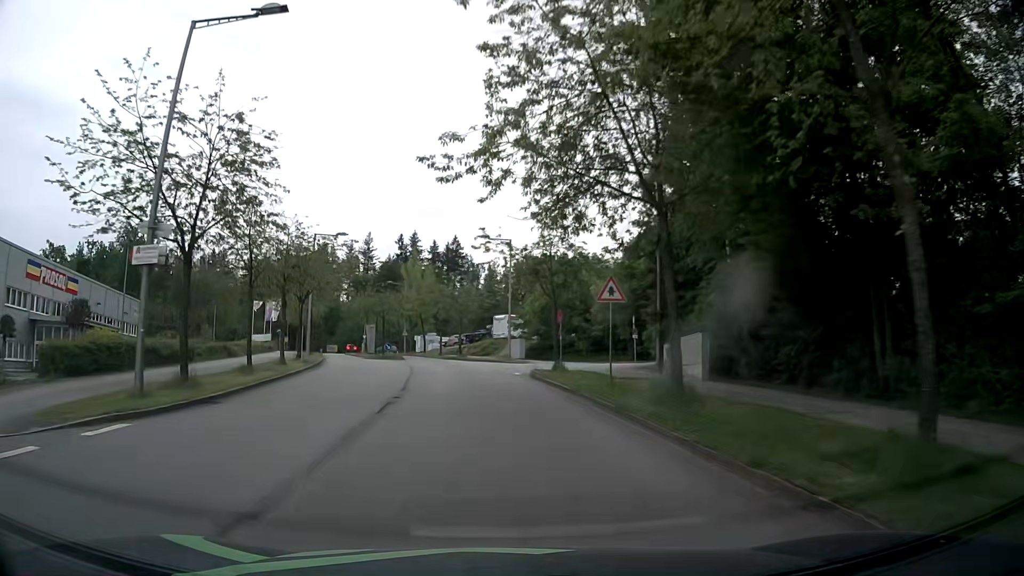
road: residential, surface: asphalt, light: Day
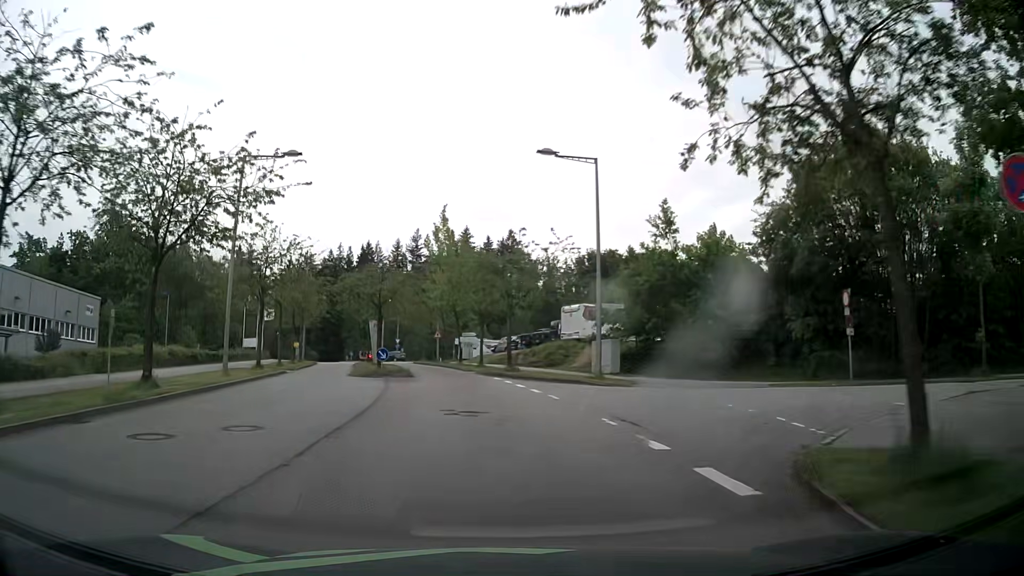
(-1.0, +23.0) m; -5°
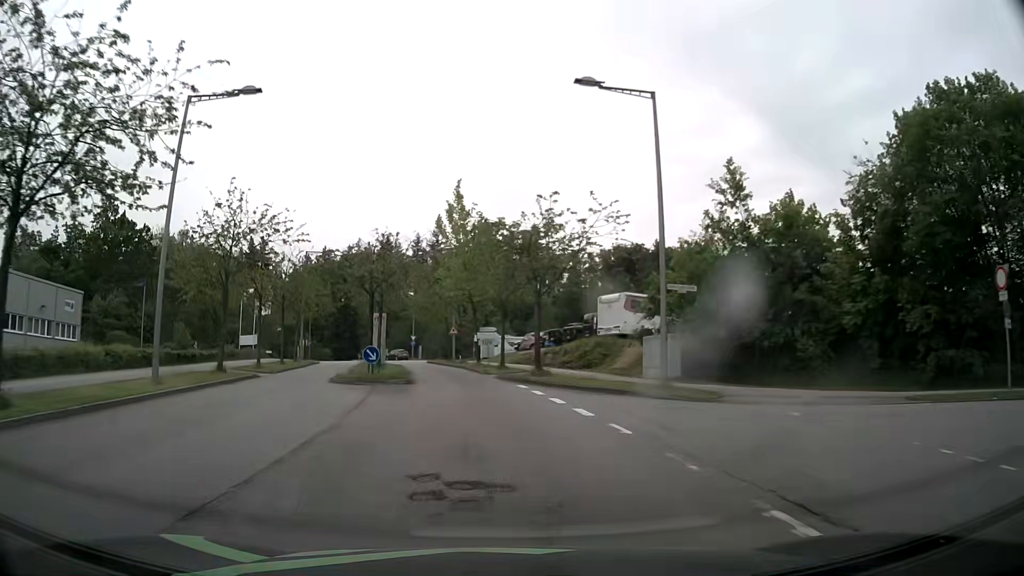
(-0.1, +7.4) m; -2°
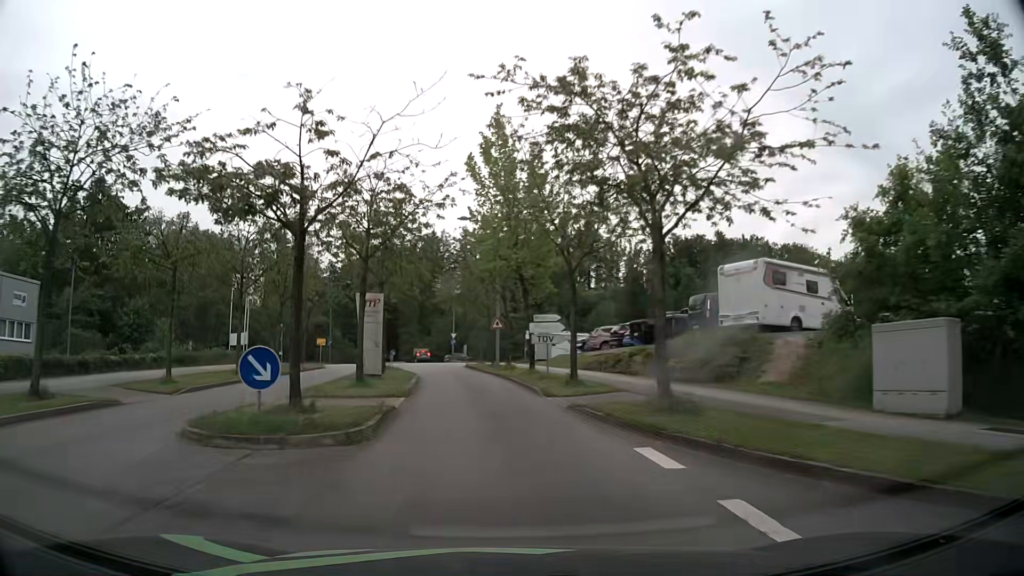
(-0.5, +14.5) m; -4°
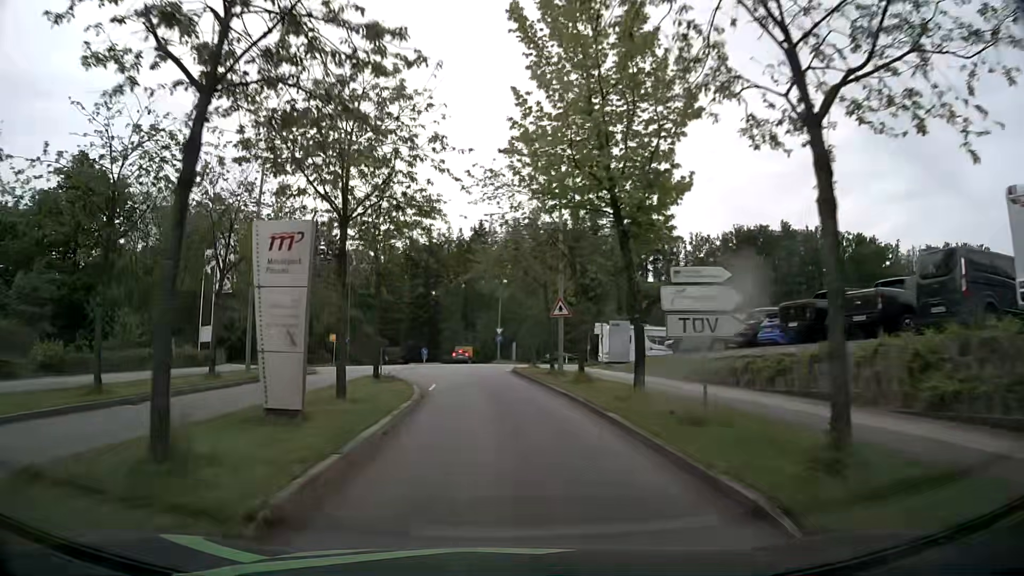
(-0.7, +14.1) m; -5°
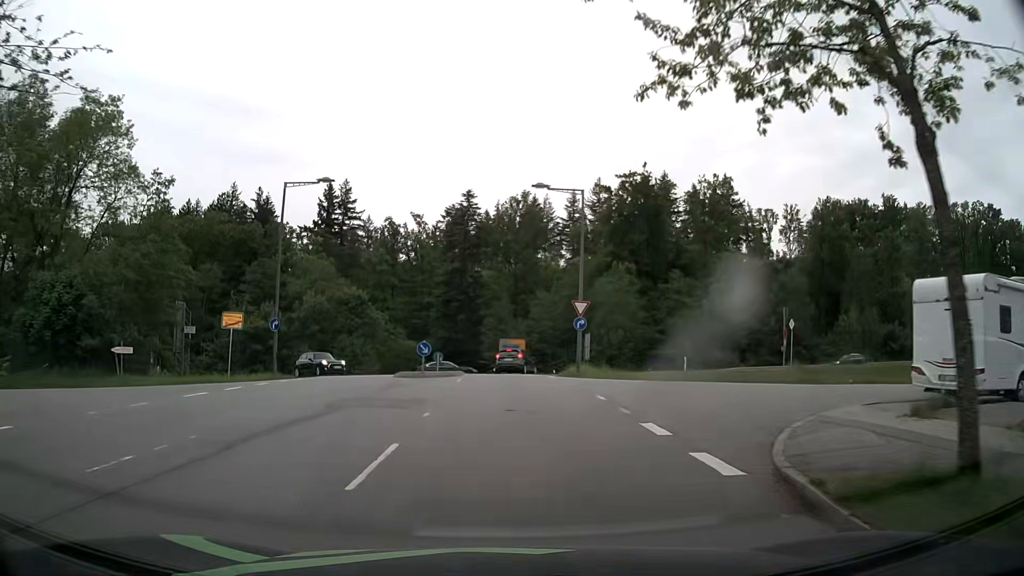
(-1.4, +32.3) m; -5°
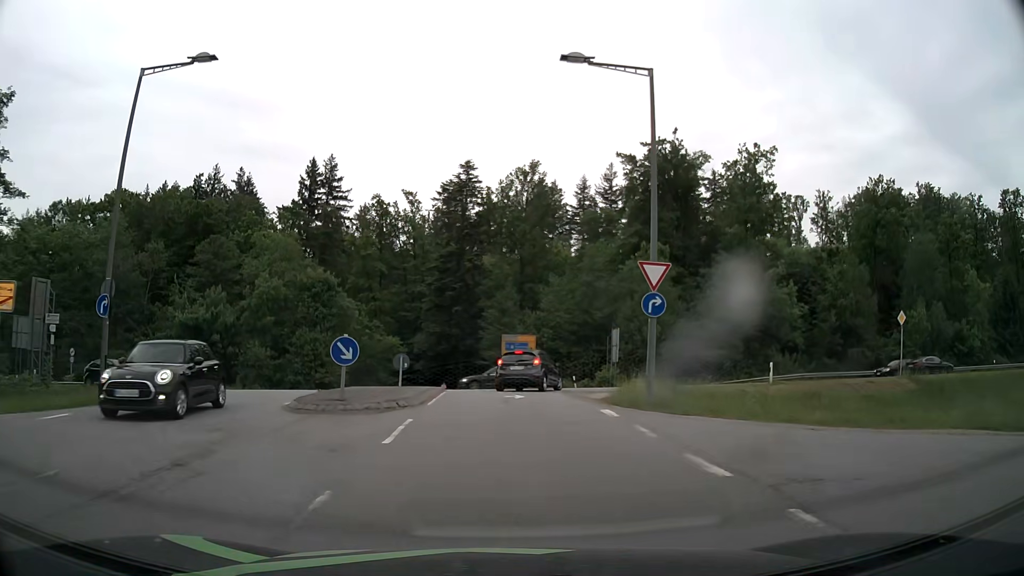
(0.0, +14.6) m; 0°
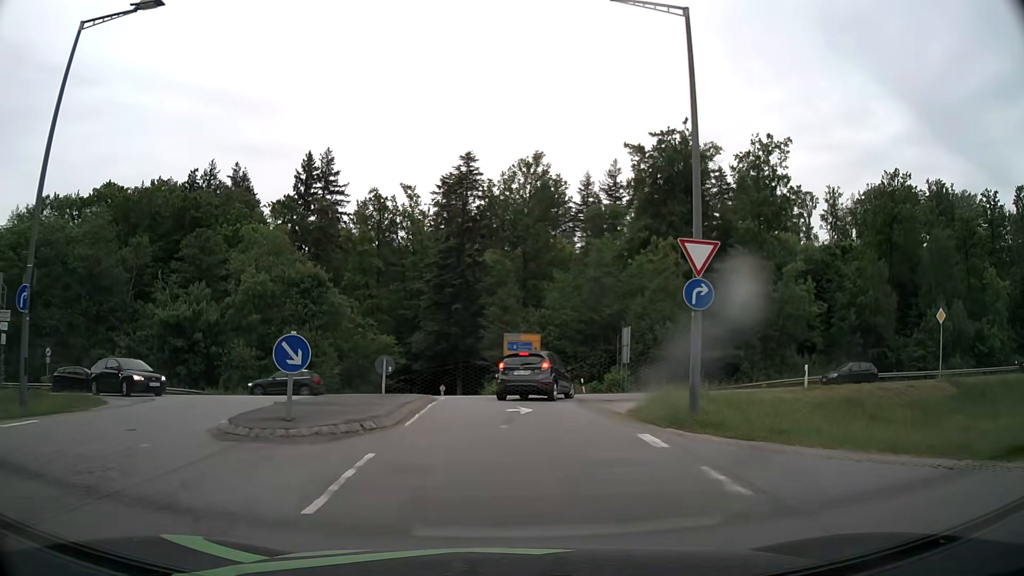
(0.0, +3.6) m; 0°
